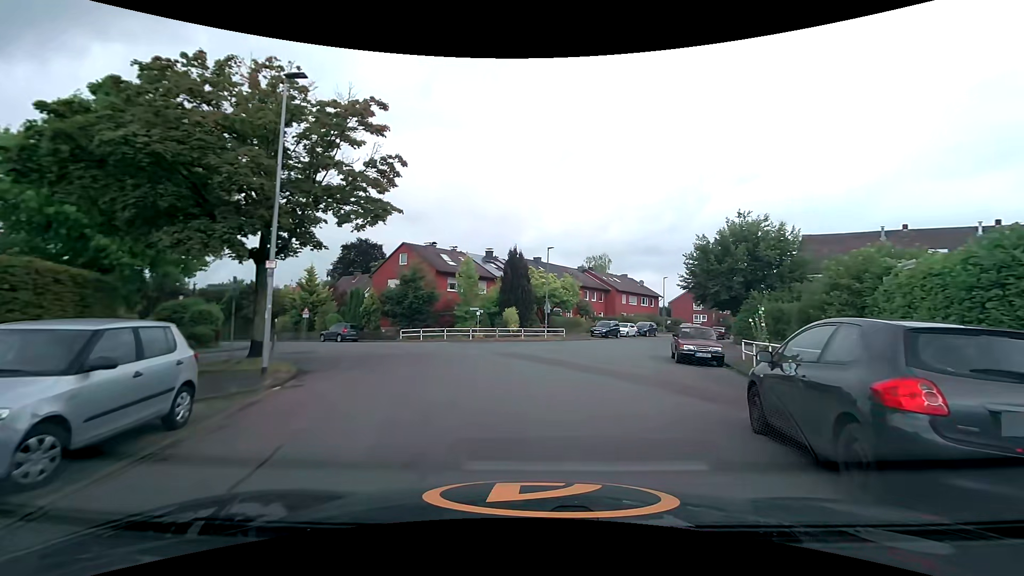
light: Day
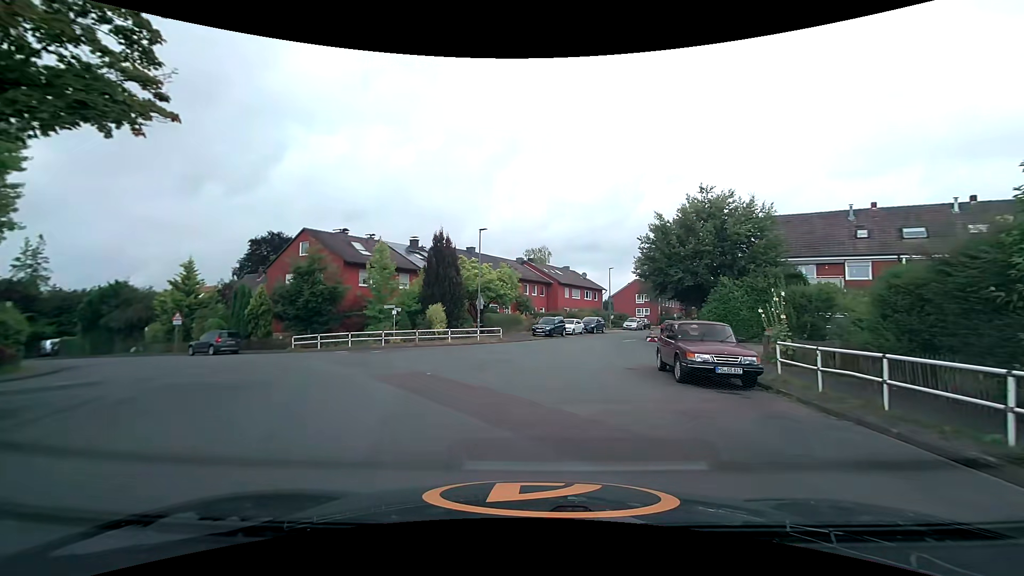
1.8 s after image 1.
(+0.4, +7.9) m; +6°
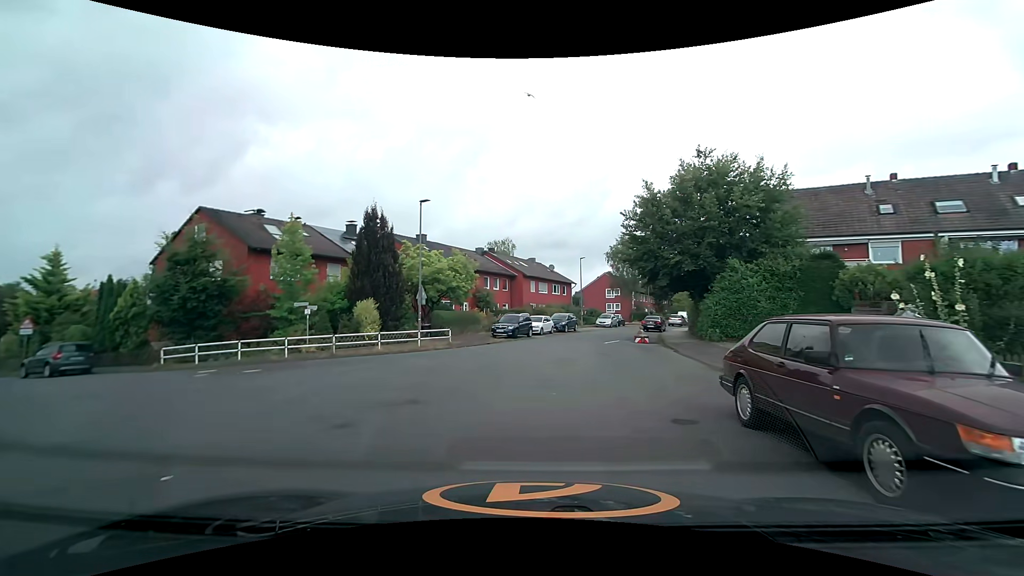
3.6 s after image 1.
(+0.3, +7.8) m; +6°
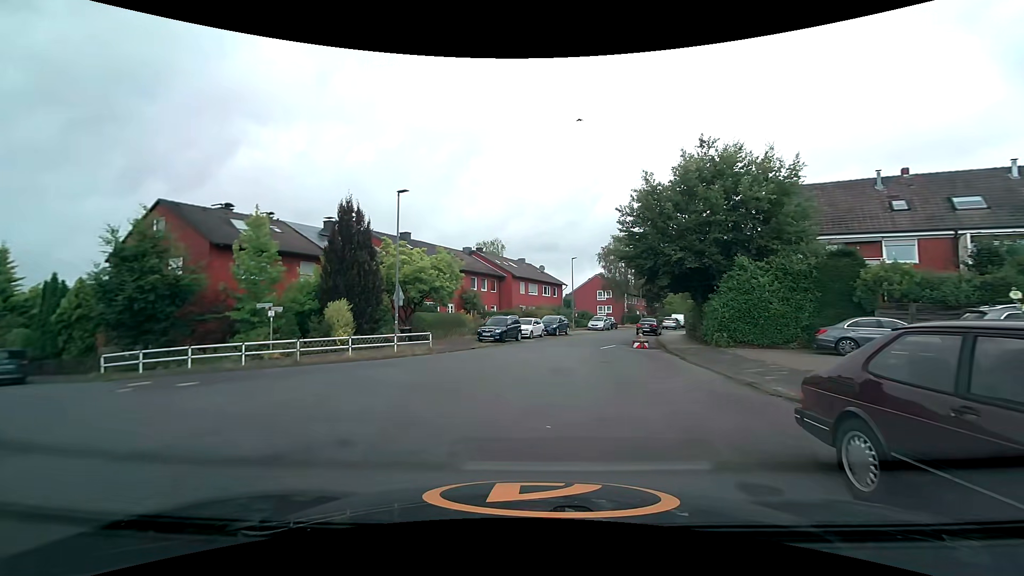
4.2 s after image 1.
(-0.1, +2.4) m; -1°
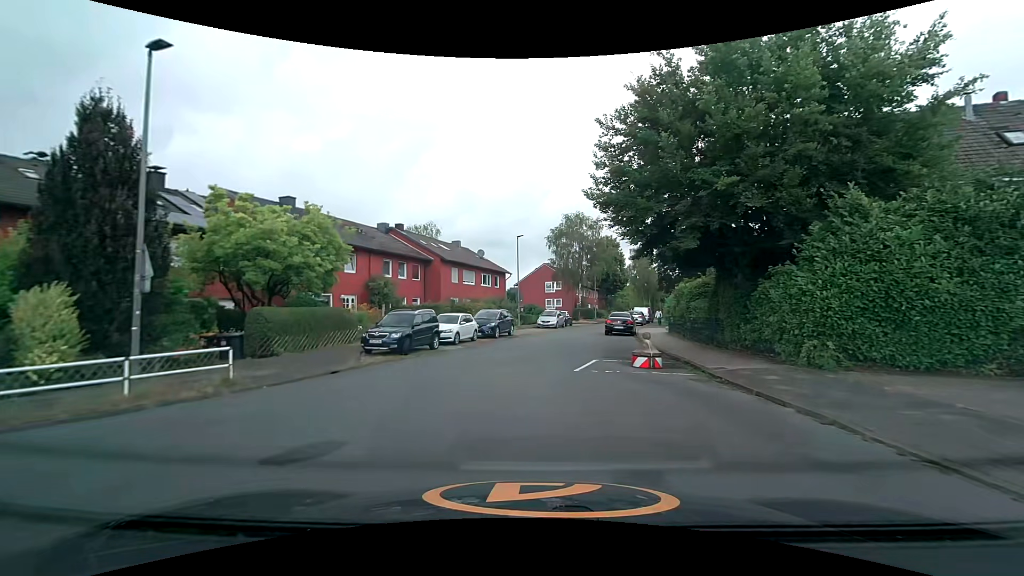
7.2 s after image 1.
(+0.8, +12.2) m; +7°
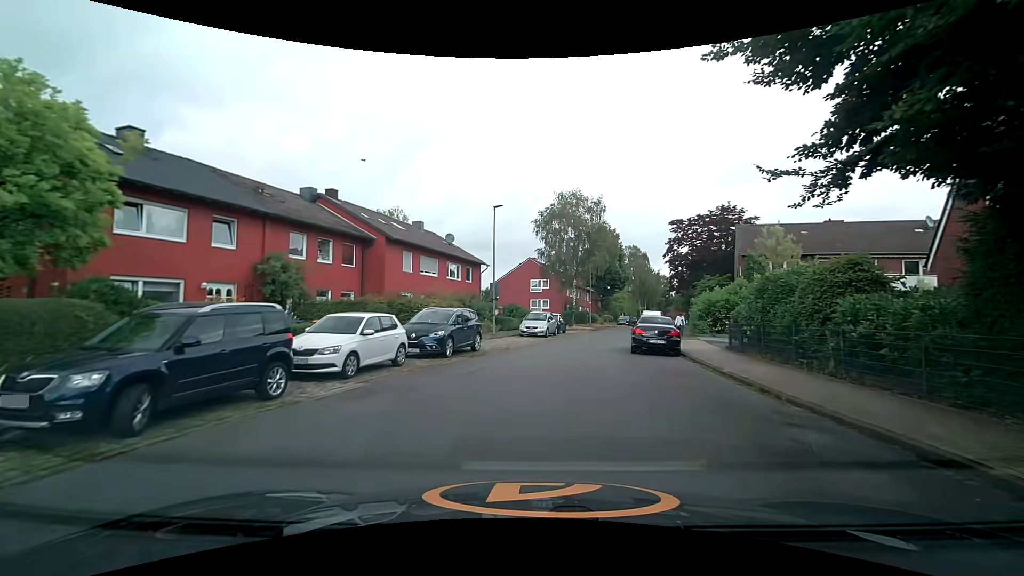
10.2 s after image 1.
(+0.1, +12.3) m; +1°
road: residential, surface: asphalt
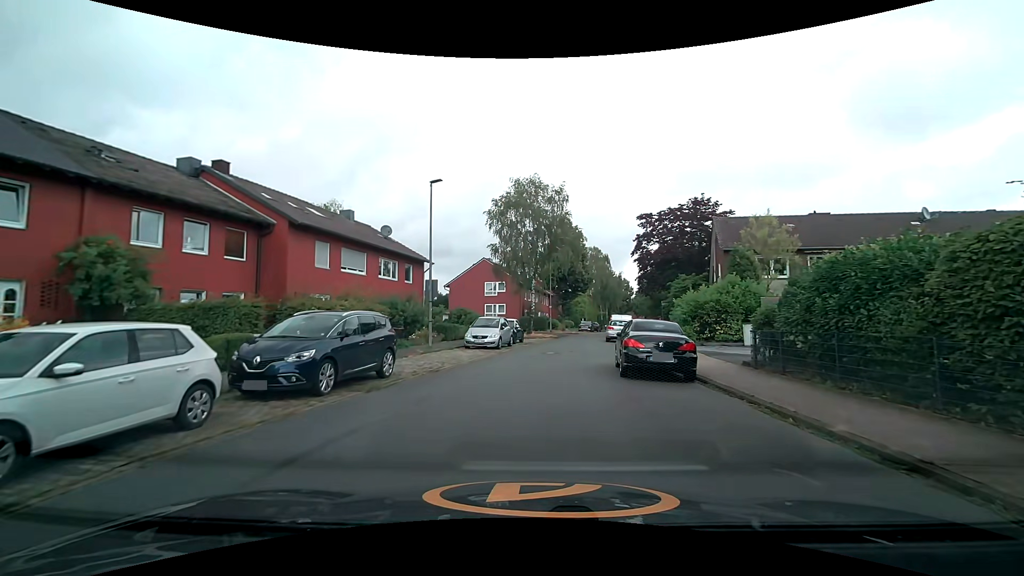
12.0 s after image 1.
(+0.4, +6.5) m; +6°
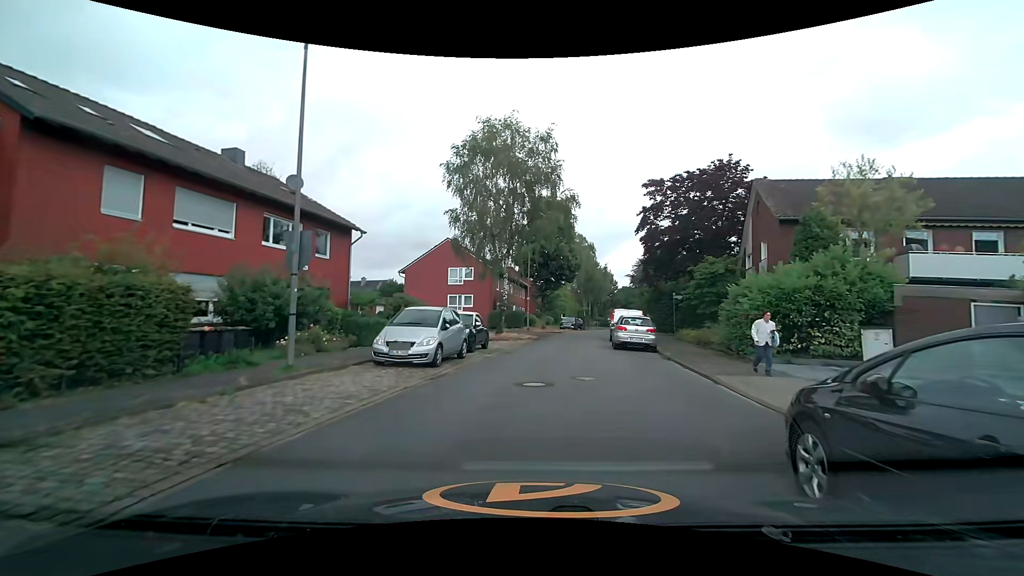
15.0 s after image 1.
(+0.1, +11.3) m; +3°
